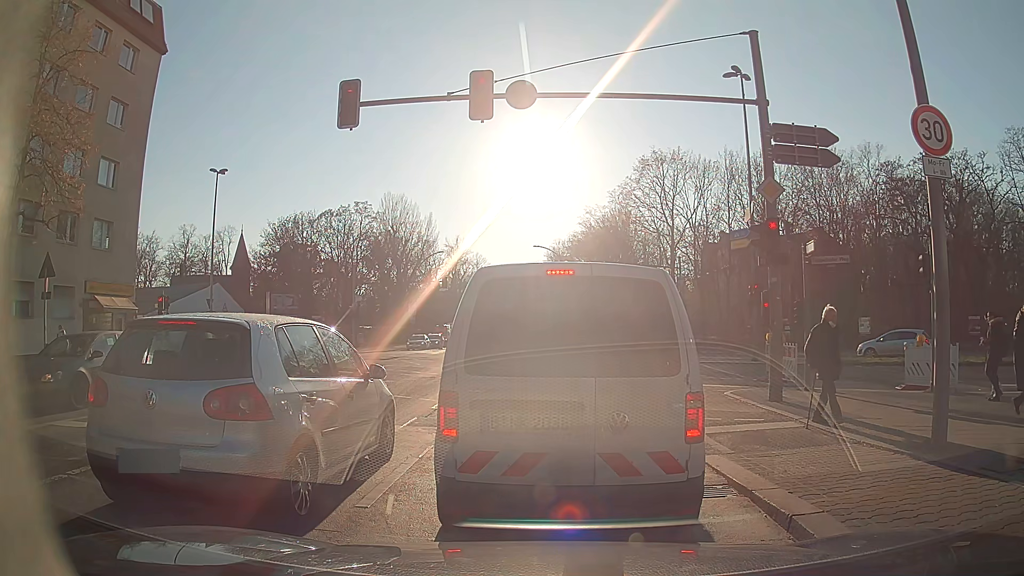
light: Day
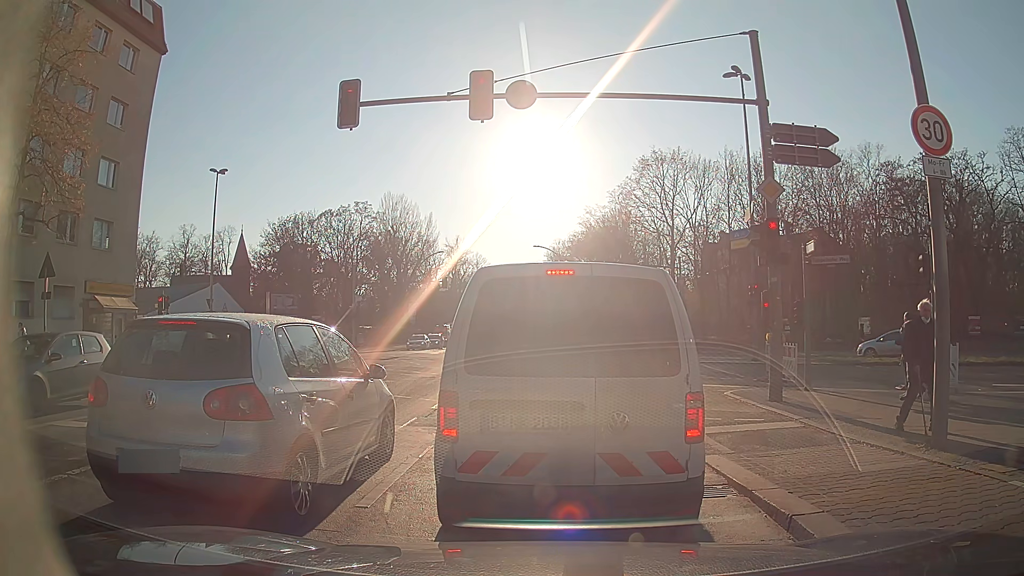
(0.0, 0.0) m; 0°
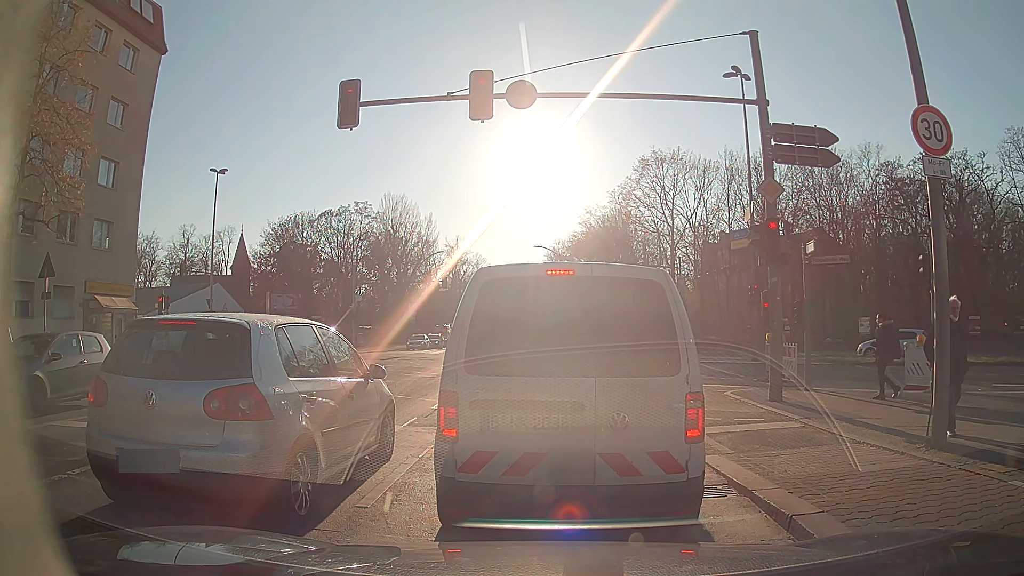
(0.0, 0.0) m; 0°
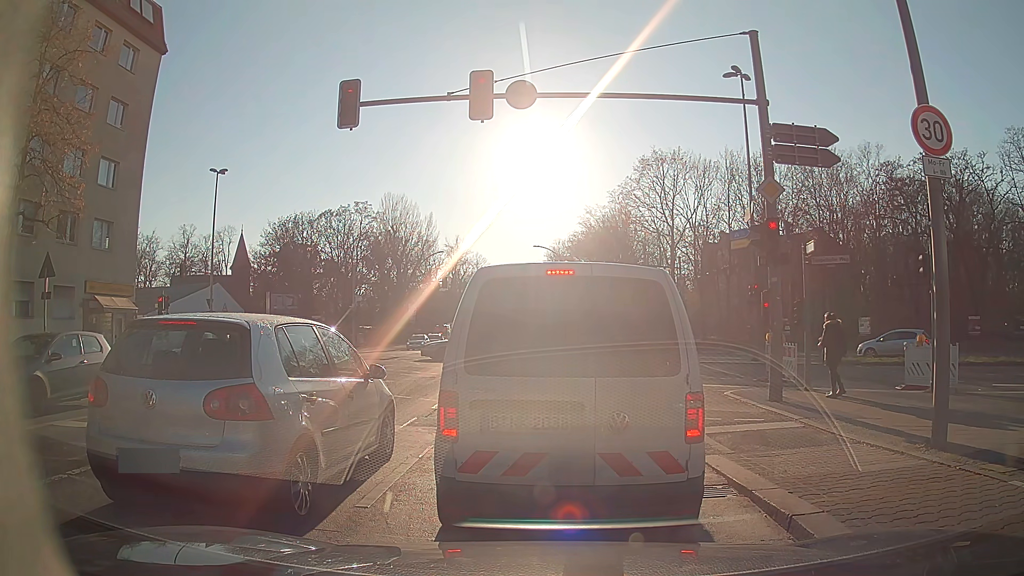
(0.0, 0.0) m; 0°
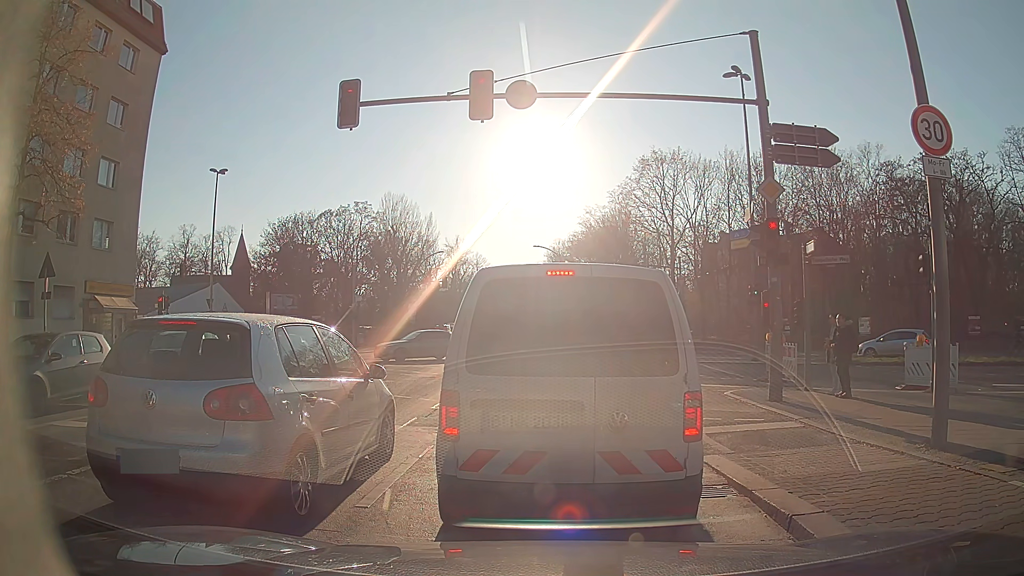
(0.0, 0.0) m; 0°
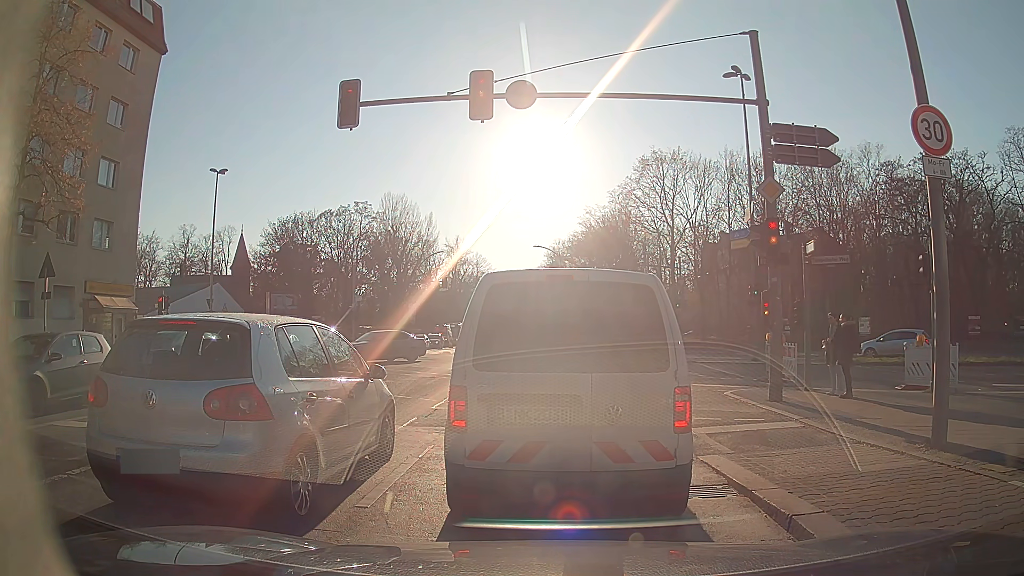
(0.0, 0.0) m; 0°
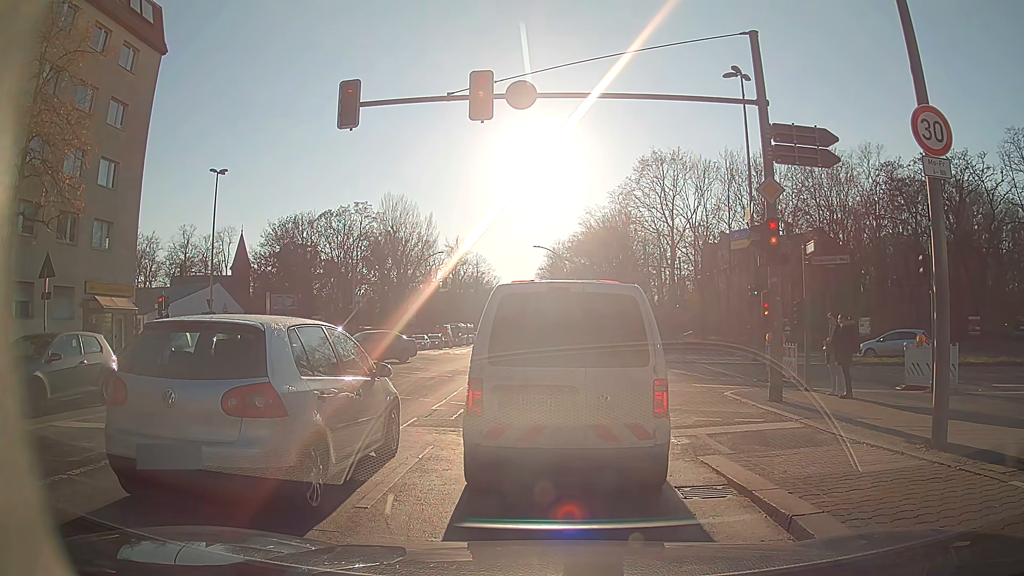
(0.0, 0.0) m; 0°
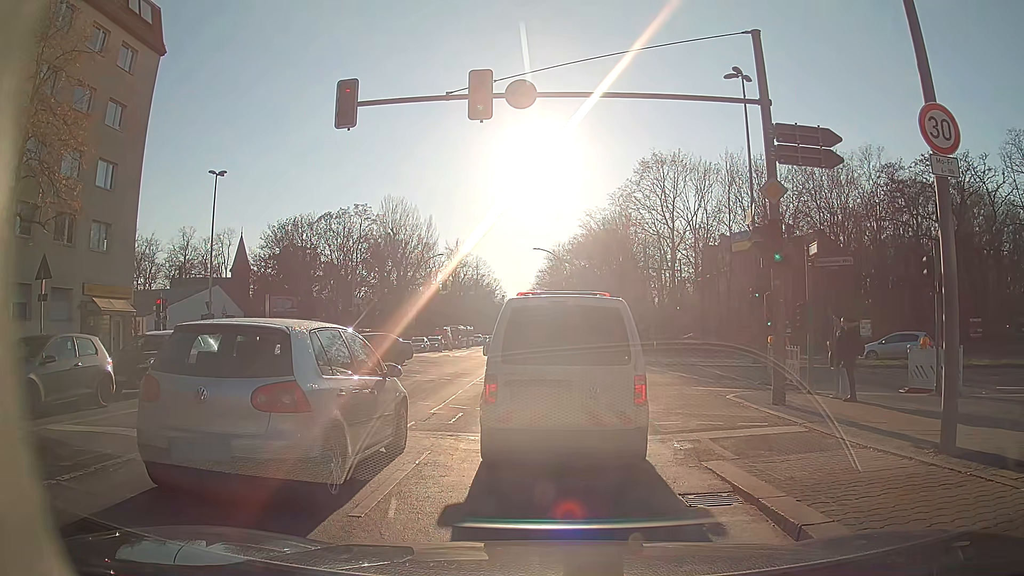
(0.0, +0.2) m; 0°
(0, +10) (0, +20) (0, +30) (0, +40) (-1, +50) (-1, +60) (-1, +70) (-1, +80) (-1, +90) (-2, +100) m
